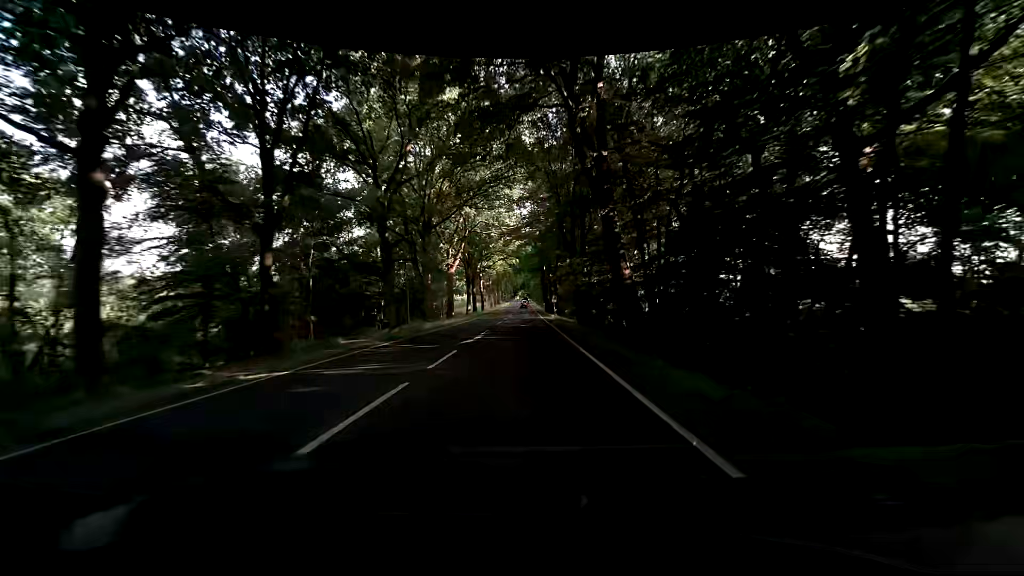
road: primary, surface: asphalt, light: Day
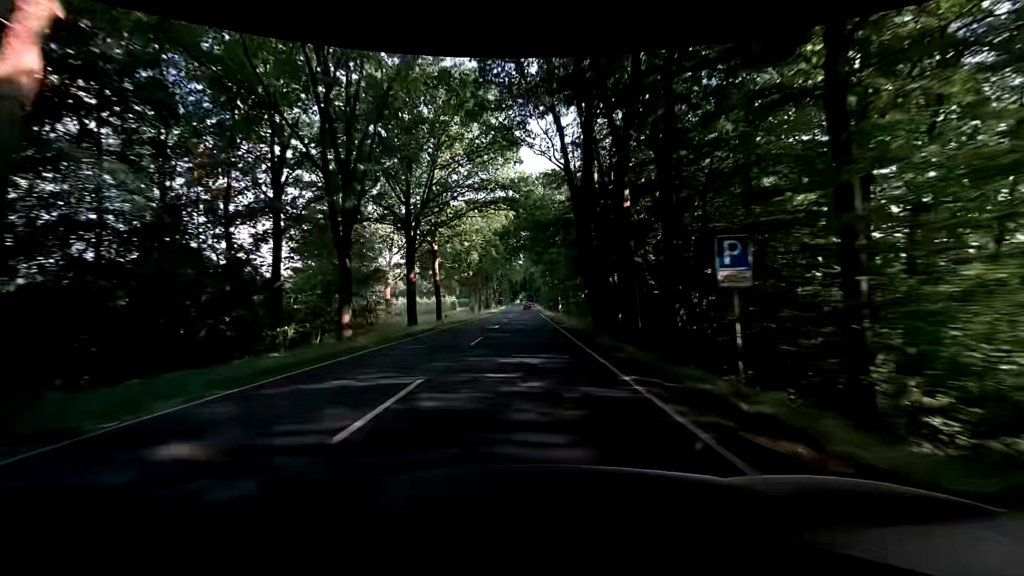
(-0.4, +55.8) m; 0°
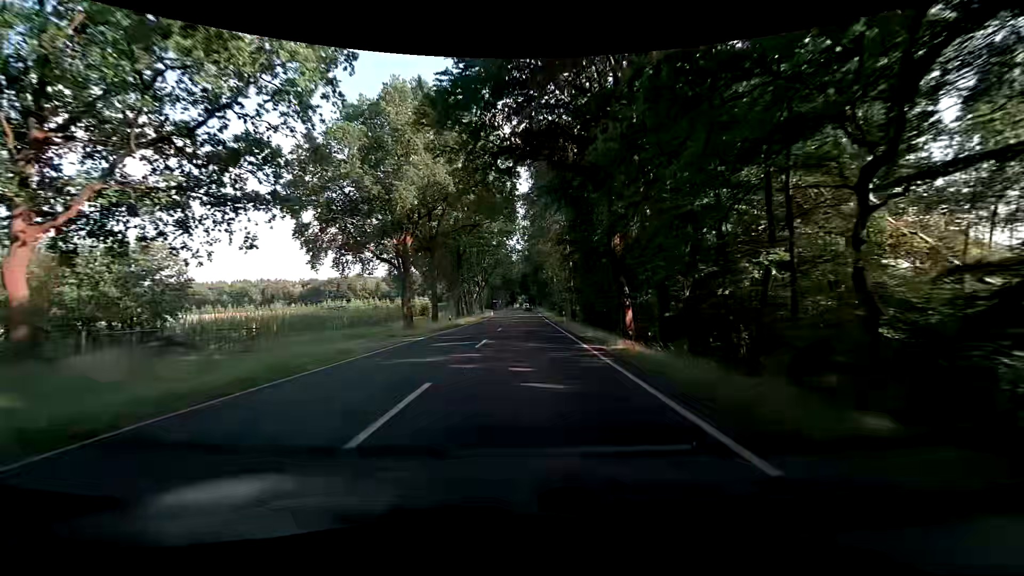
(-0.8, +49.5) m; -1°
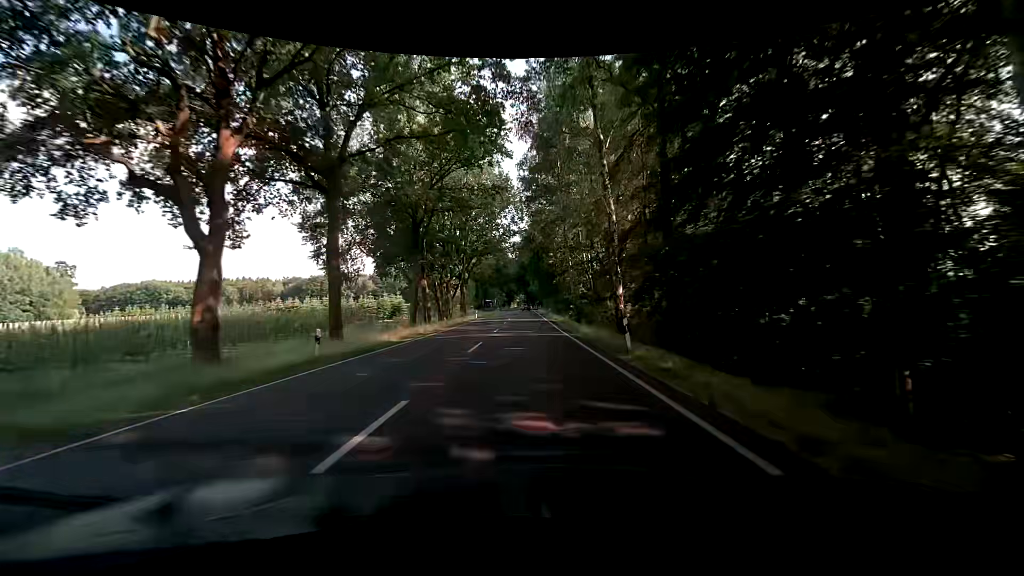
(+0.1, +26.4) m; +1°
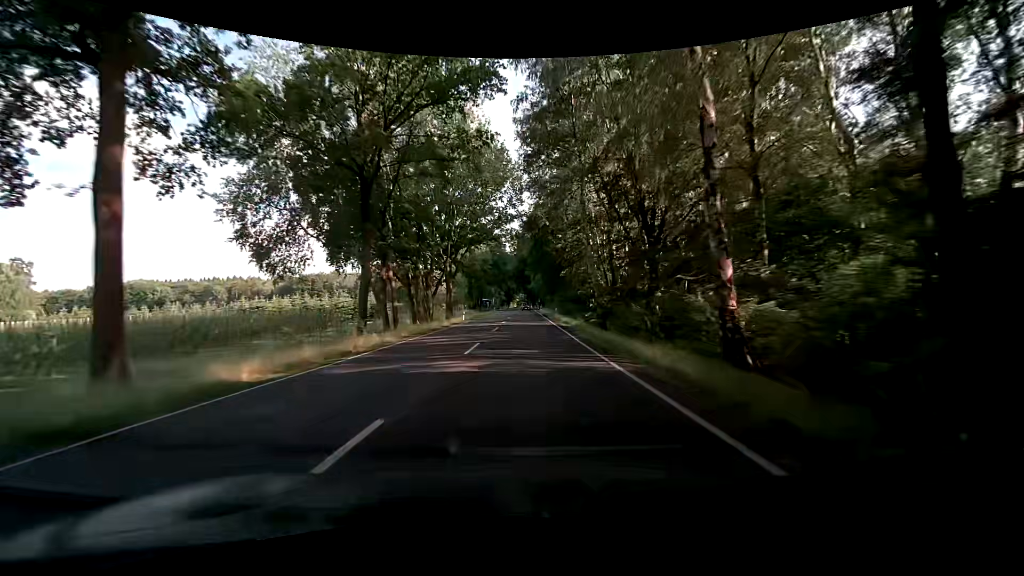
(0.0, +13.6) m; 0°
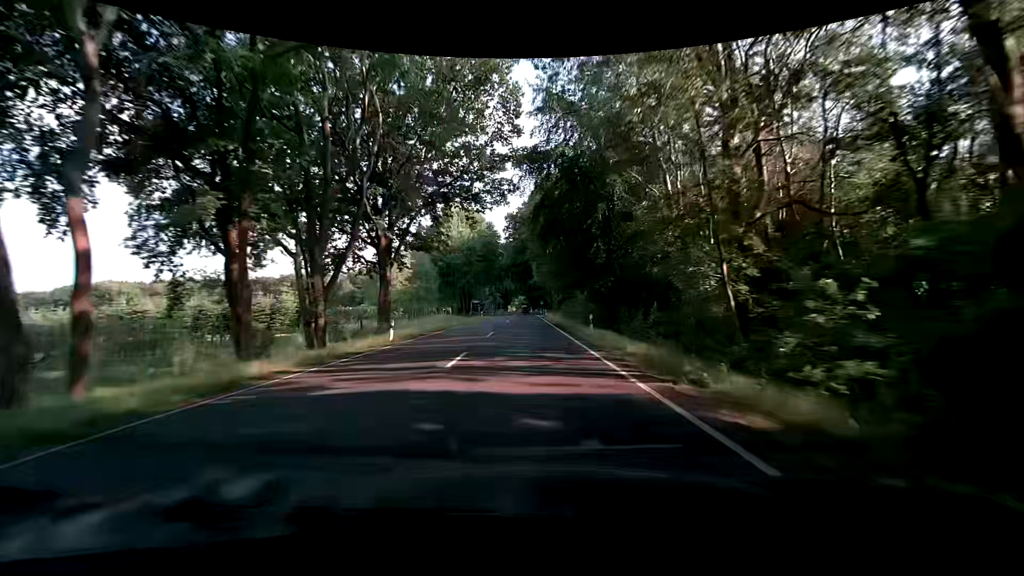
(0.0, +27.9) m; 0°
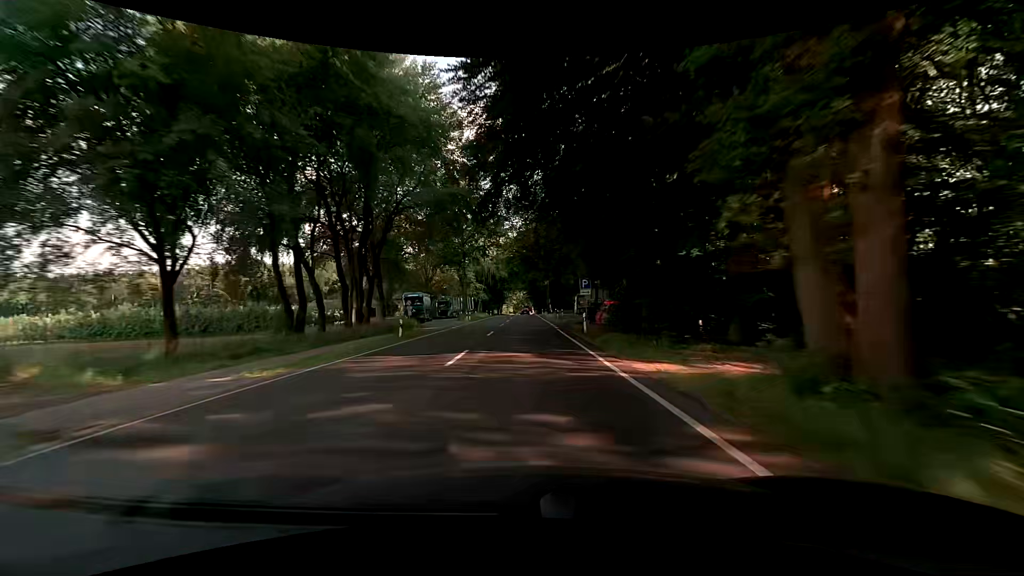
(+0.1, +73.7) m; 0°
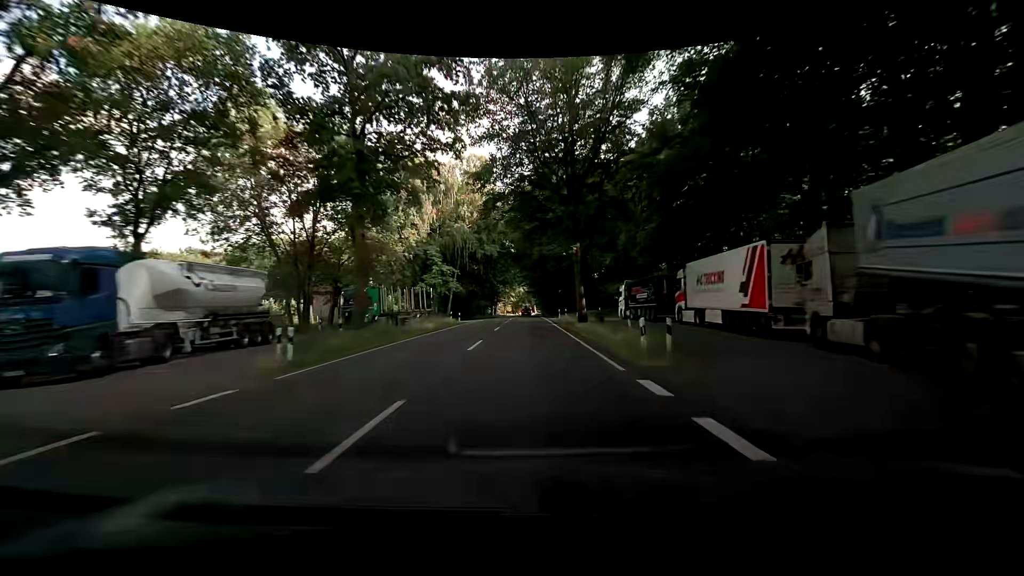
(+0.3, +45.6) m; +1°
(0, +10) (0, +20) (0, +30) (-1, +40) (-1, +50) (-1, +60) (-1, +70) (-1, +80) (-1, +90) (-1, +100) m
